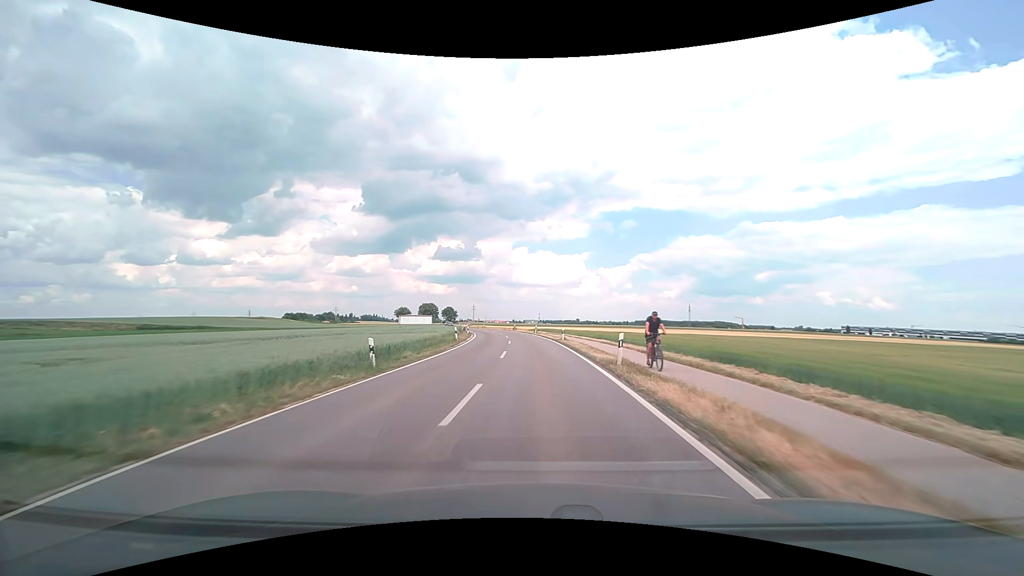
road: secondary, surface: asphalt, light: Day
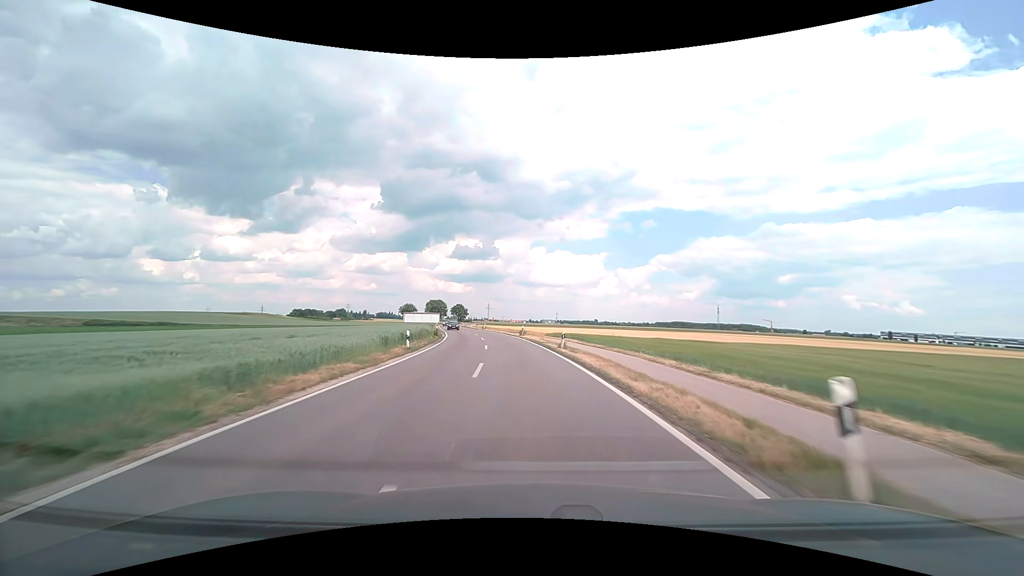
(-0.4, +30.5) m; -2°
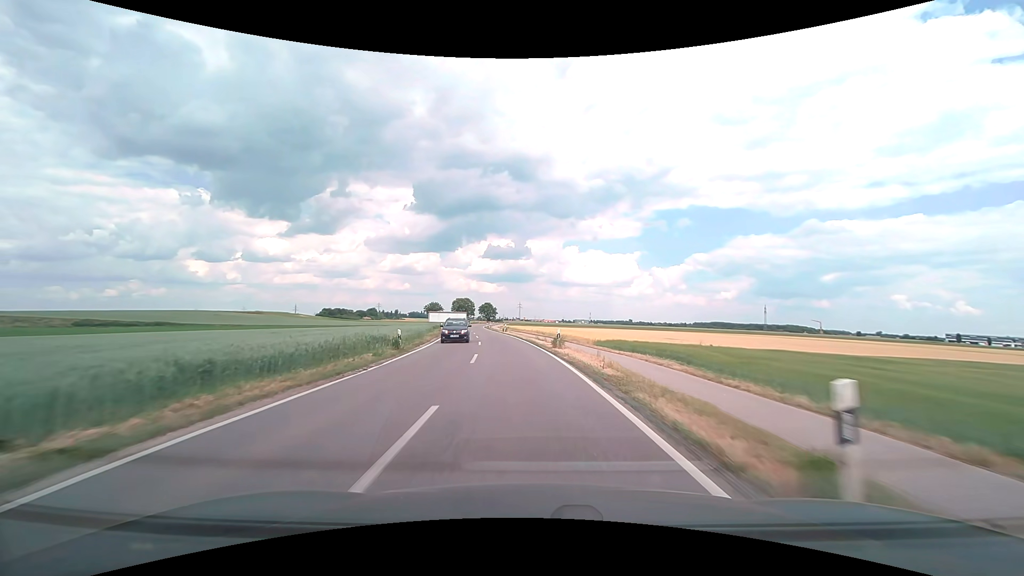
(-0.6, +20.2) m; -4°
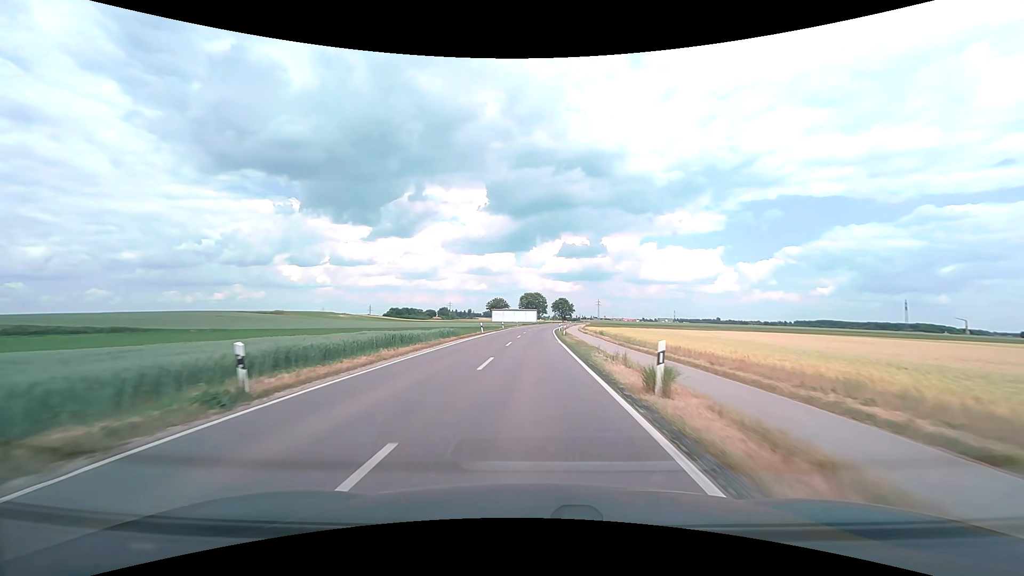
(-4.3, +50.5) m; -9°
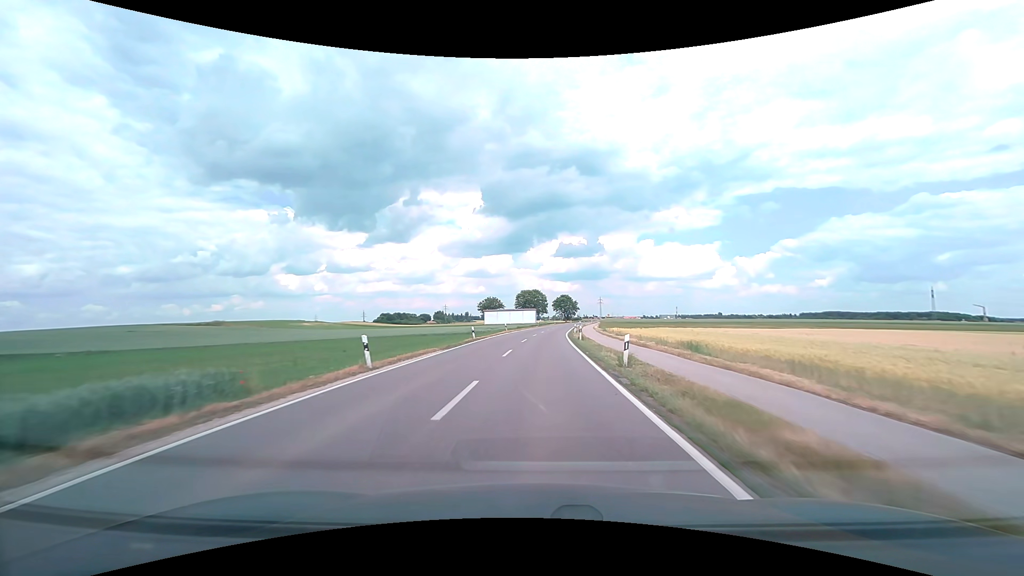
(-0.1, +30.8) m; 0°
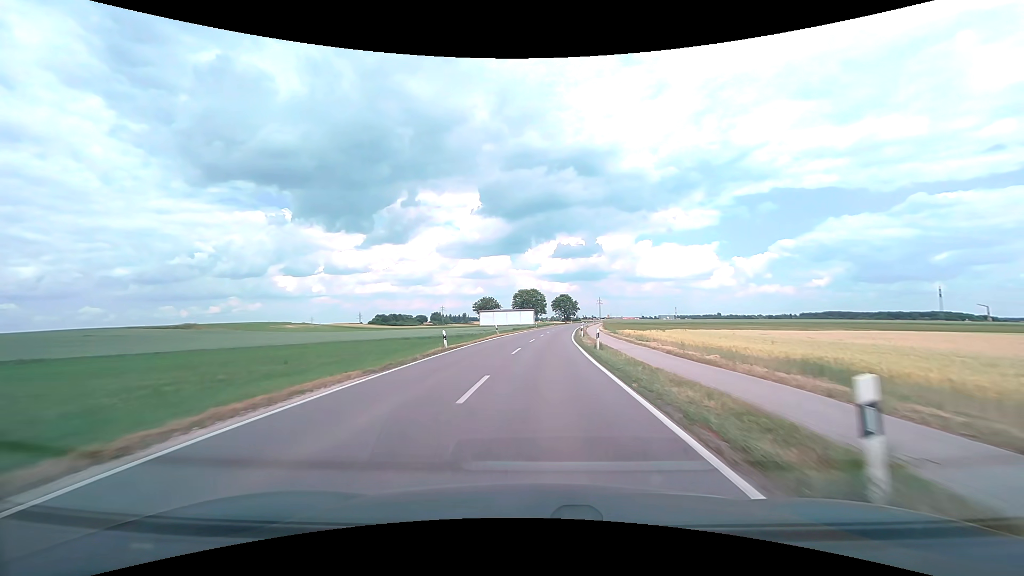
(0.0, +10.4) m; 0°
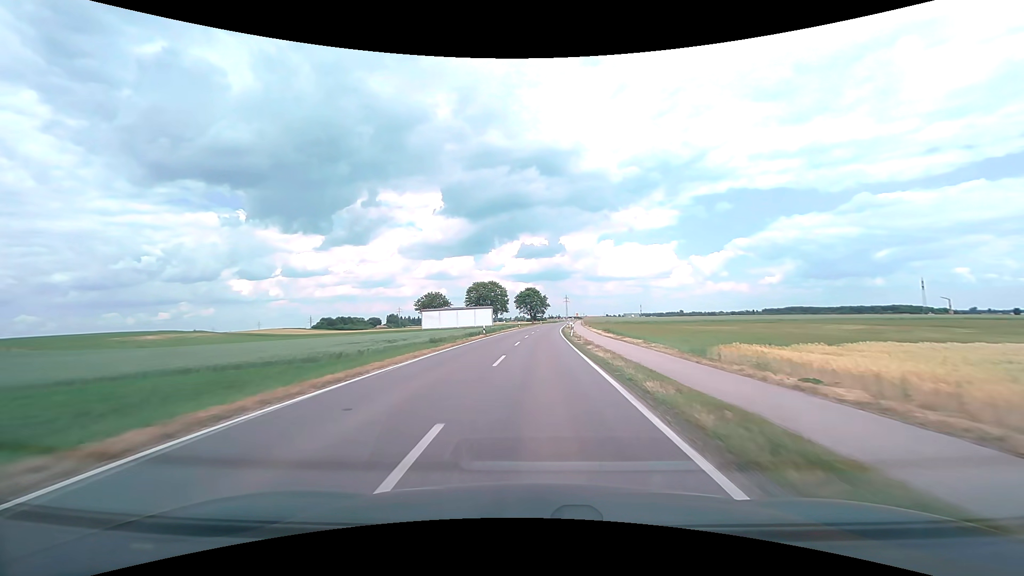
(+1.3, +41.9) m; +4°
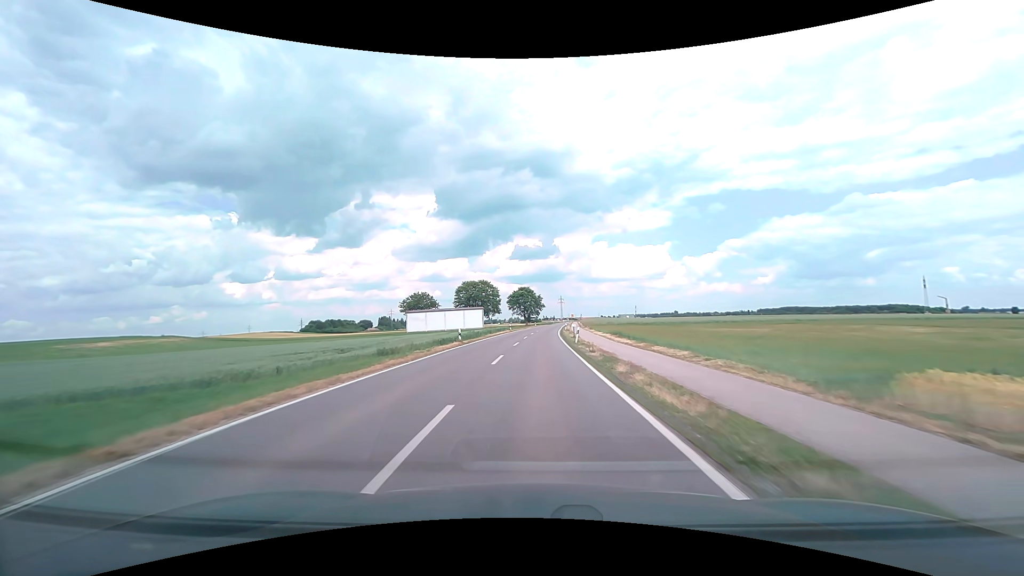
(+0.1, +10.6) m; +1°
(0, +10) (0, +20) (0, +30) (0, +40) (+1, +50) (+1, +60) (+2, +70) (+2, +80) (+3, +90) (+3, +100) m
